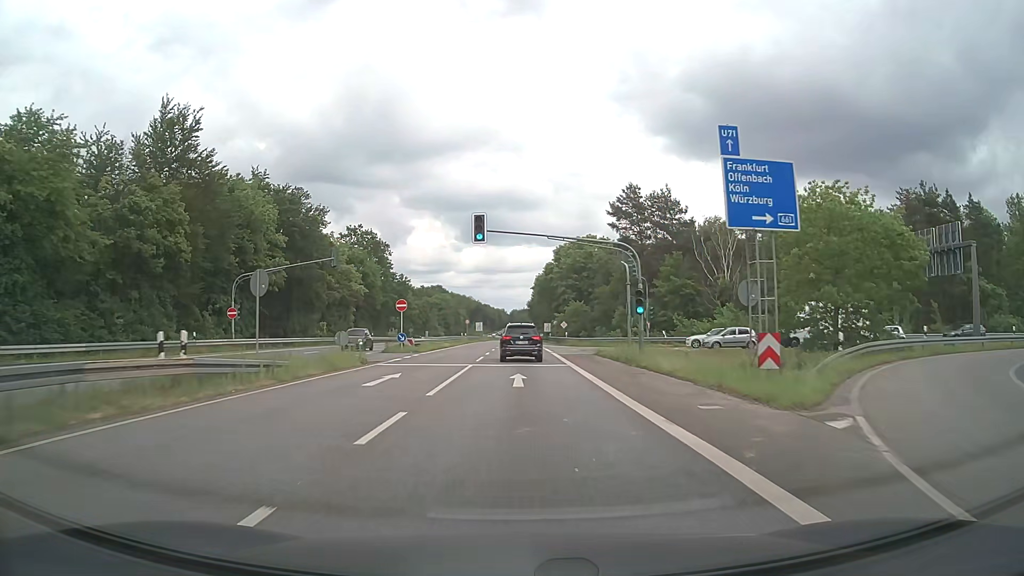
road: secondary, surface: asphalt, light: Day
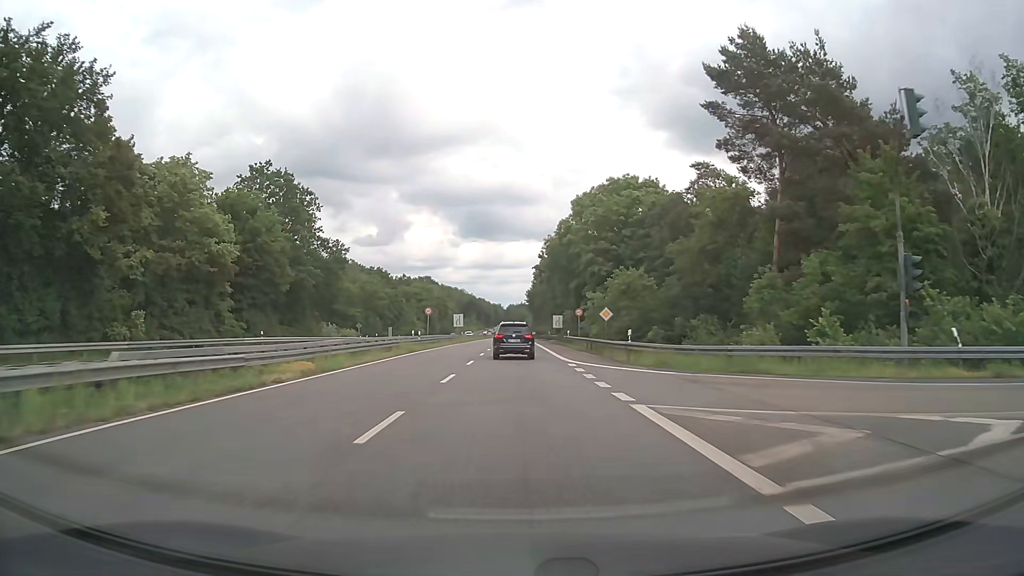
(-0.3, +40.1) m; 0°
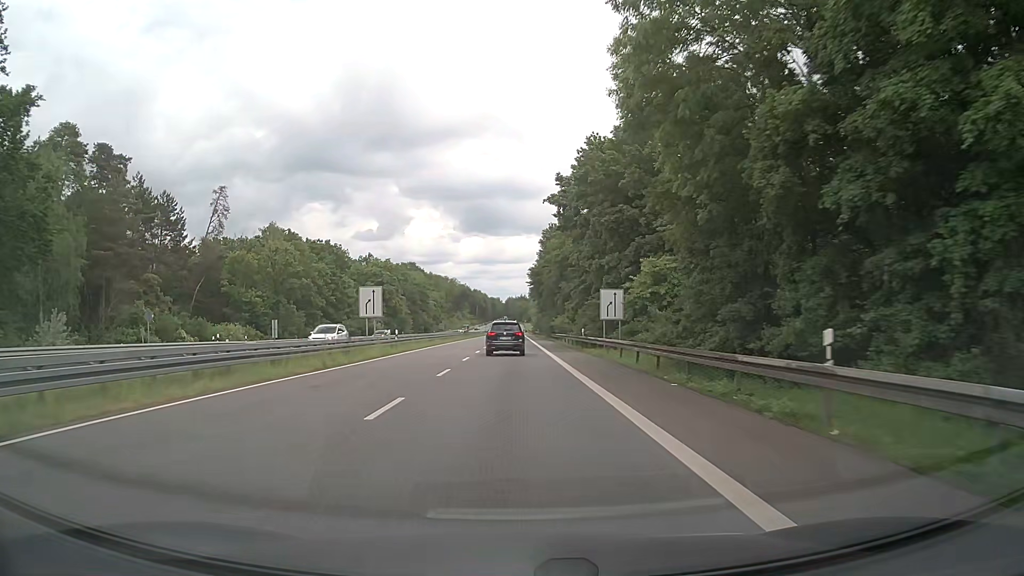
(+0.1, +52.1) m; 0°
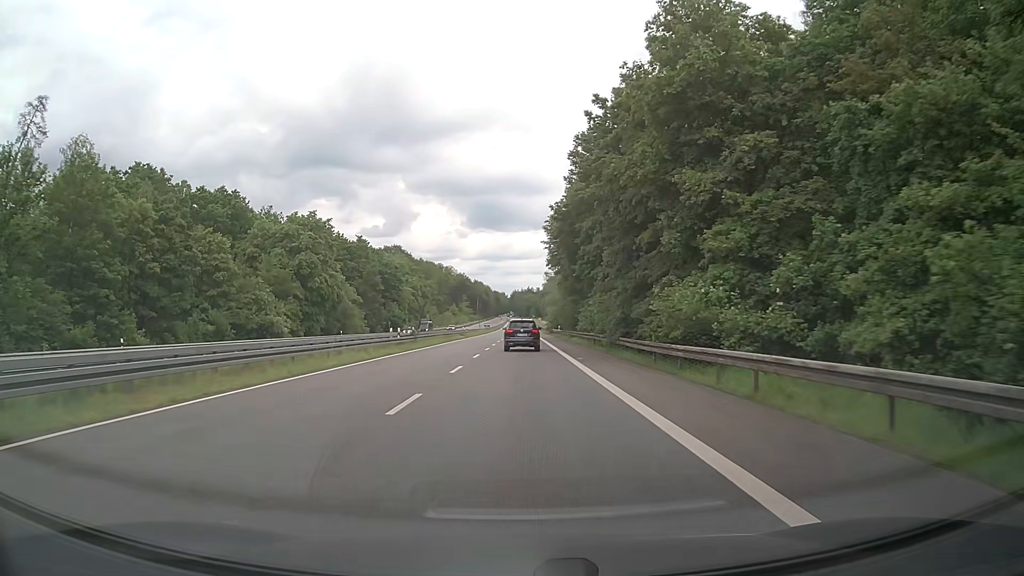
(-0.1, +53.5) m; 0°
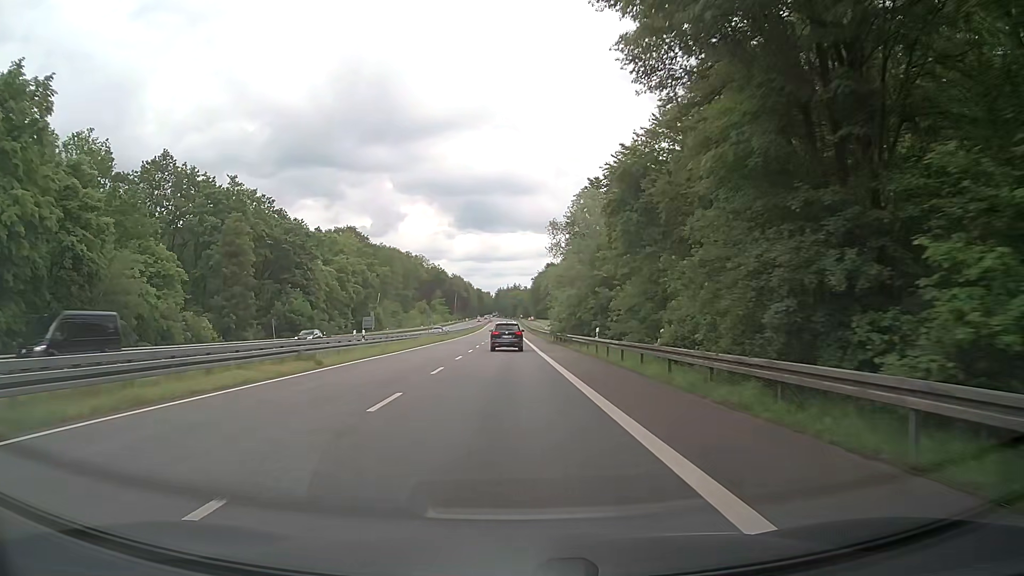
(+0.1, +53.4) m; 0°
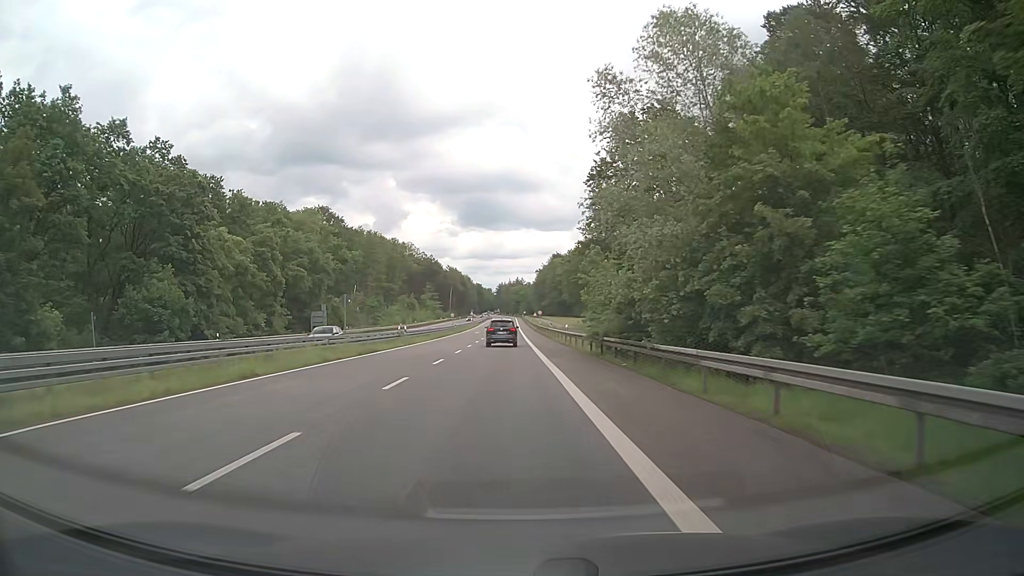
(+0.2, +32.6) m; 0°
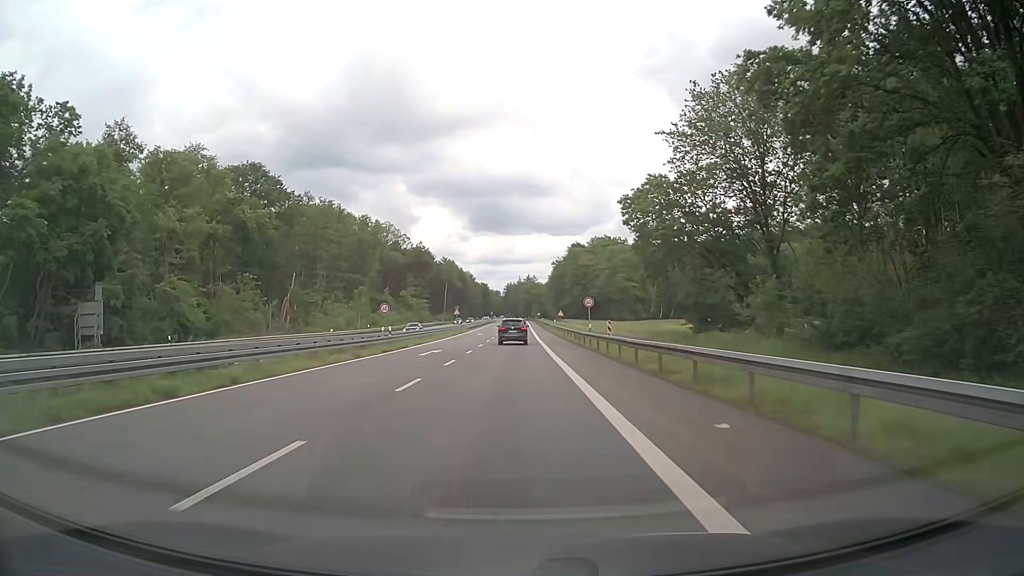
(-0.7, +54.4) m; -1°
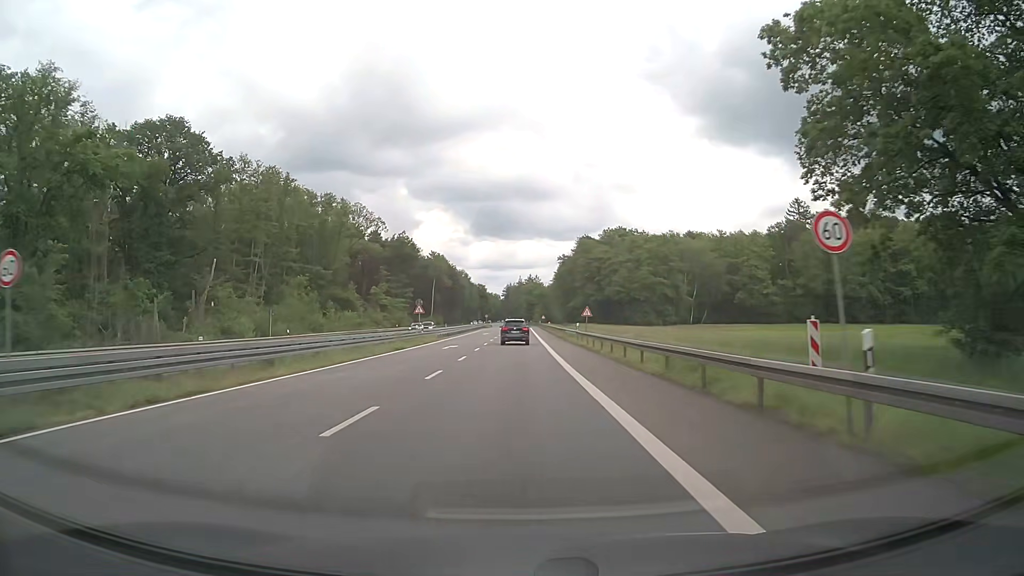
(+0.1, +32.4) m; 0°
(0, +10) (0, +20) (0, +30) (0, +40) (0, +50) (0, +60) (0, +70) (0, +80) (+1, +90) (+1, +100) m
